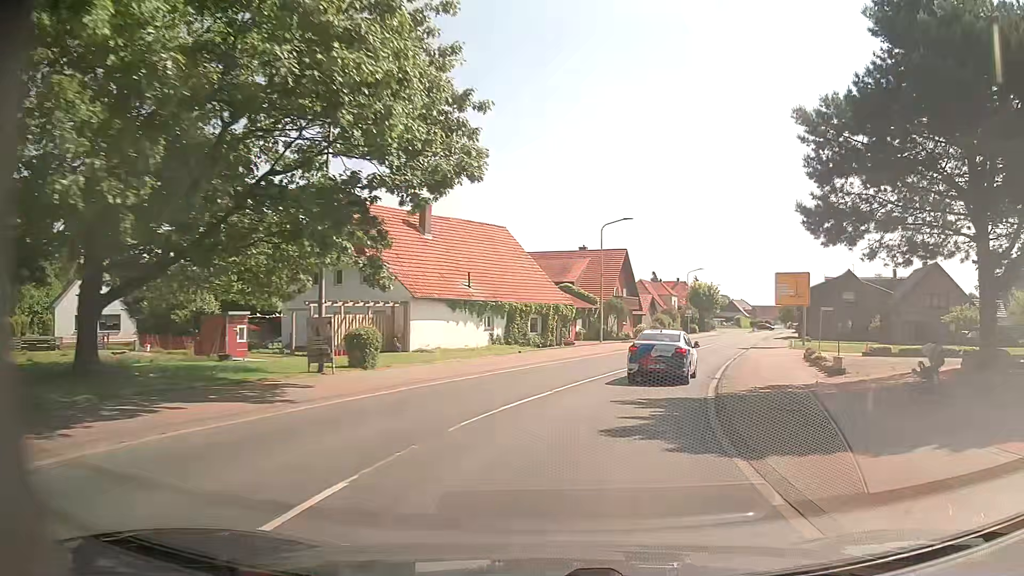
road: primary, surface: asphalt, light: Day
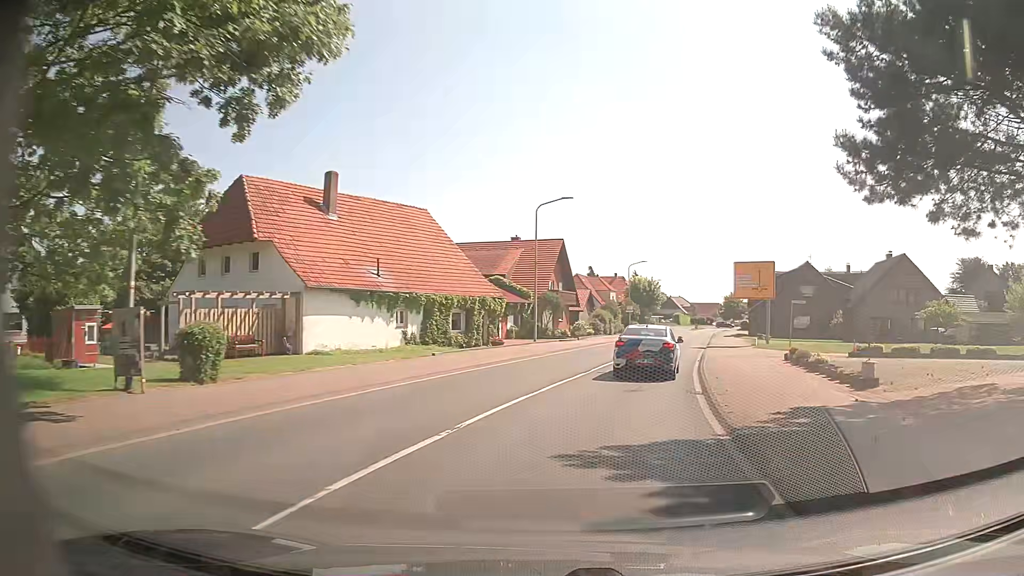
(+0.3, +6.4) m; +5°
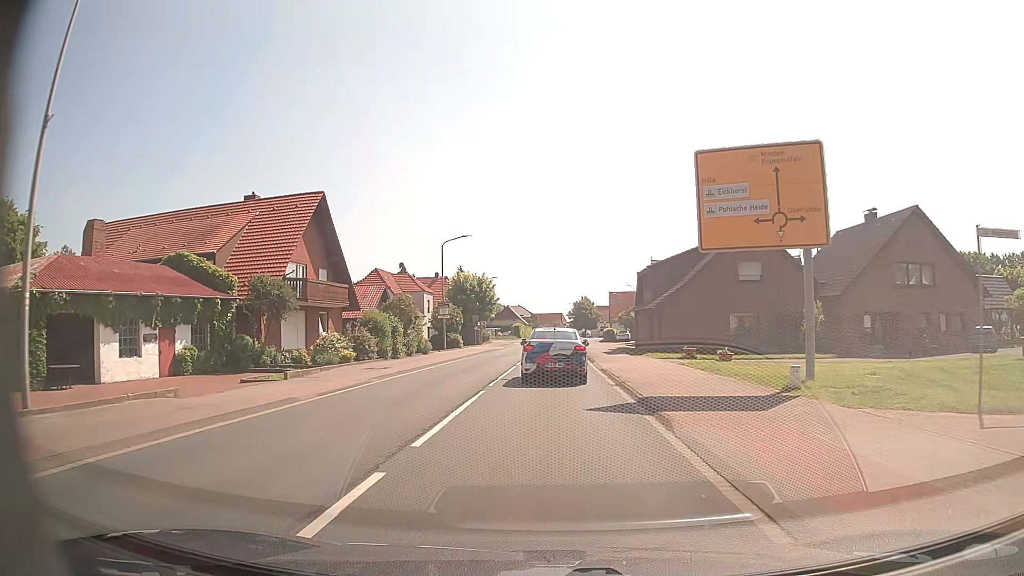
(+5.5, +30.2) m; +15°
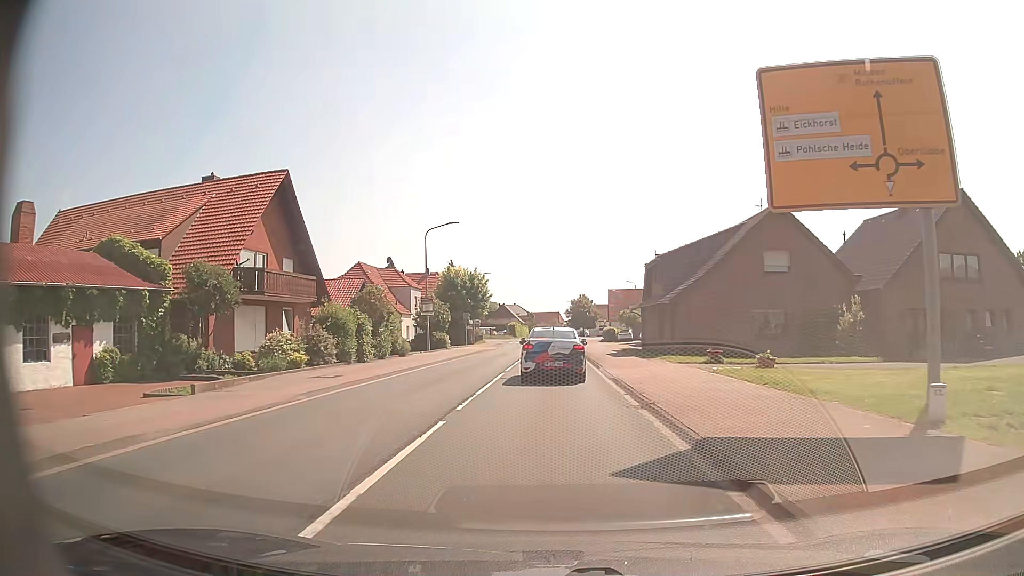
(0.0, +5.5) m; 0°
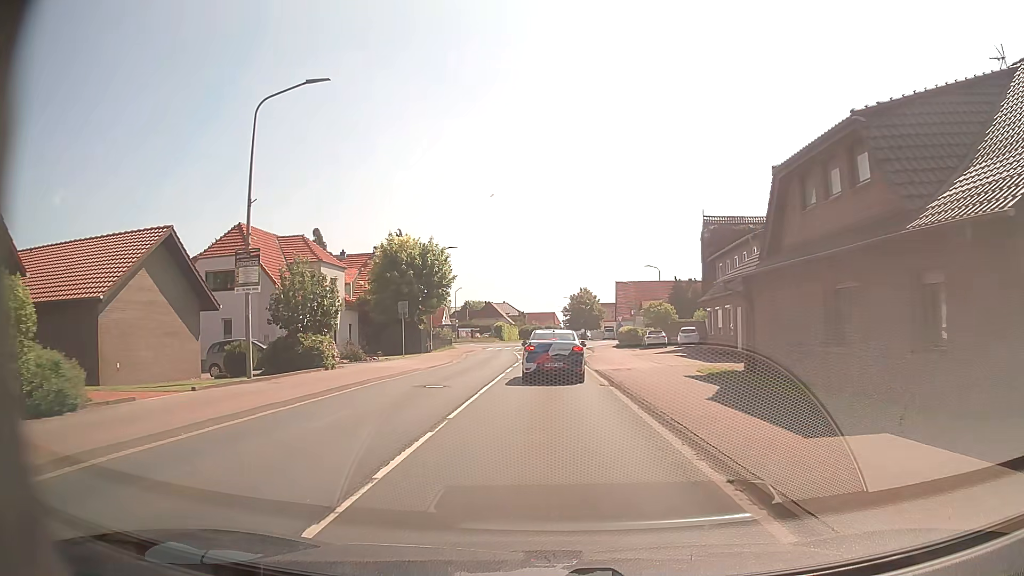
(0.0, +26.5) m; 0°
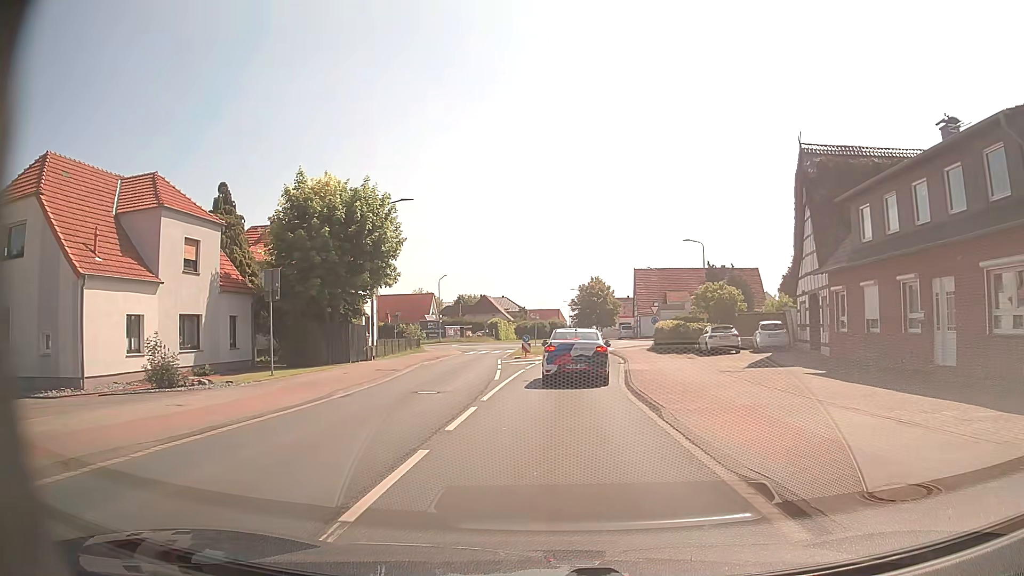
(0.0, +19.8) m; -1°
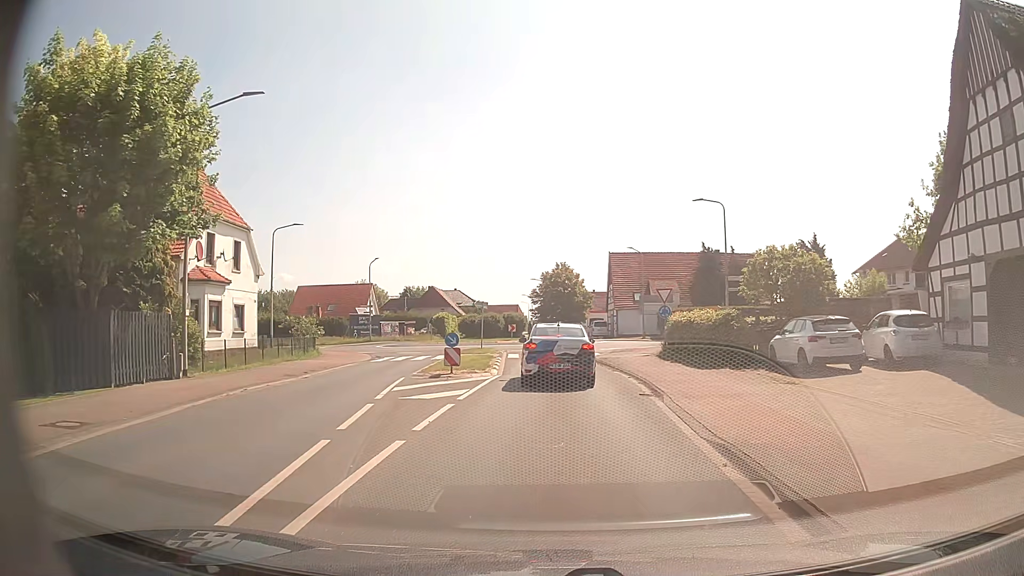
(+0.4, +16.9) m; +3°
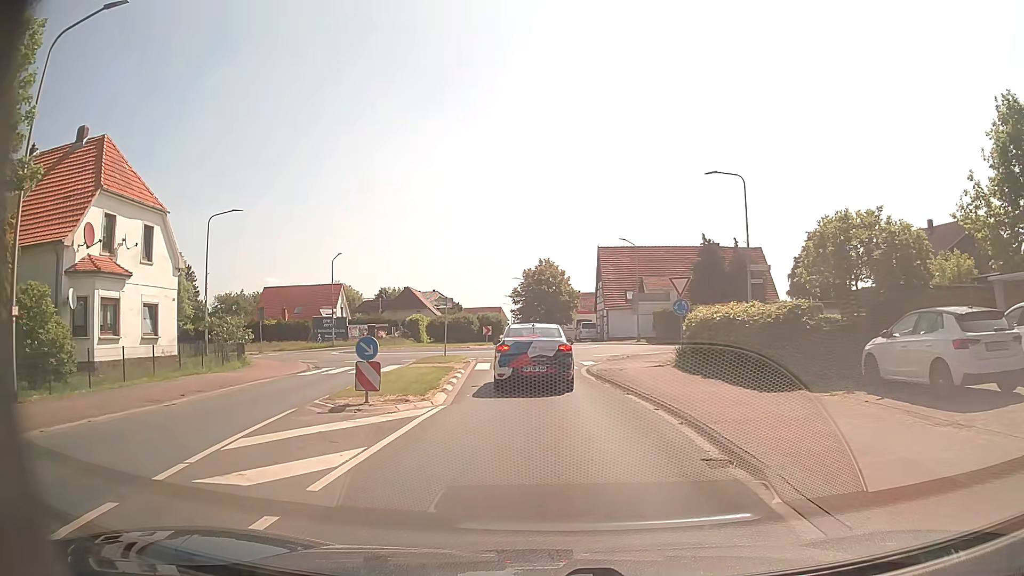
(+0.2, +7.4) m; +2°
(0, +10) (-1, +20) (0, +30) (+3, +39) (+5, +49) (0, +57) (-9, +59) (-19, +57) (-29, +56) (-39, +58) m
